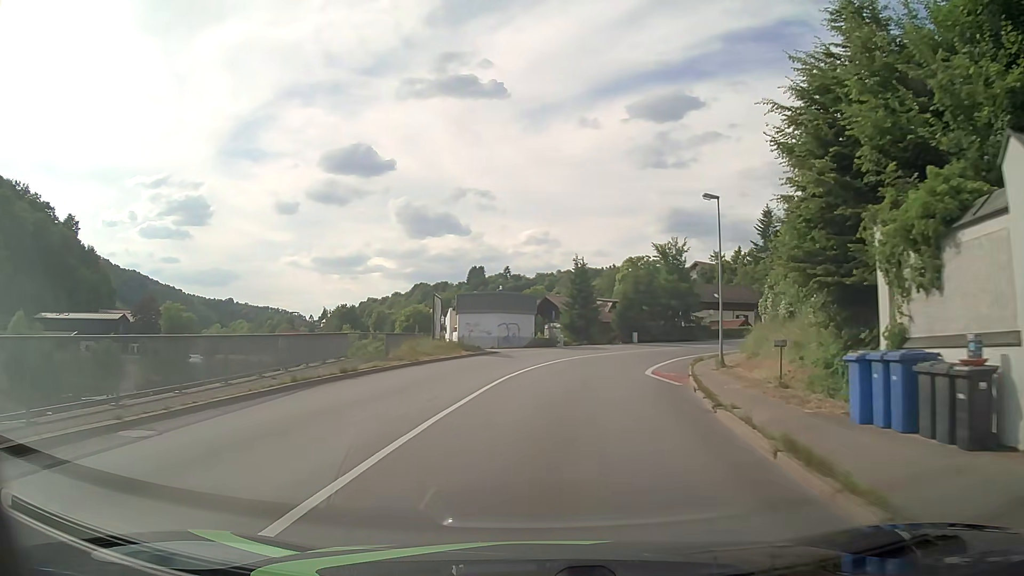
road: primary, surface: asphalt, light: Day
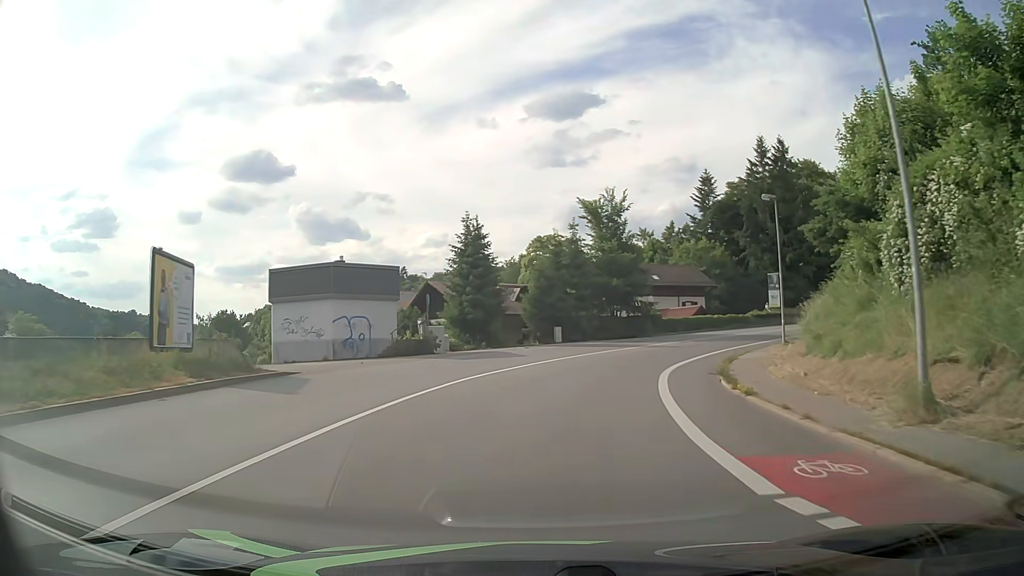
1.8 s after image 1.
(+1.9, +22.7) m; +9°
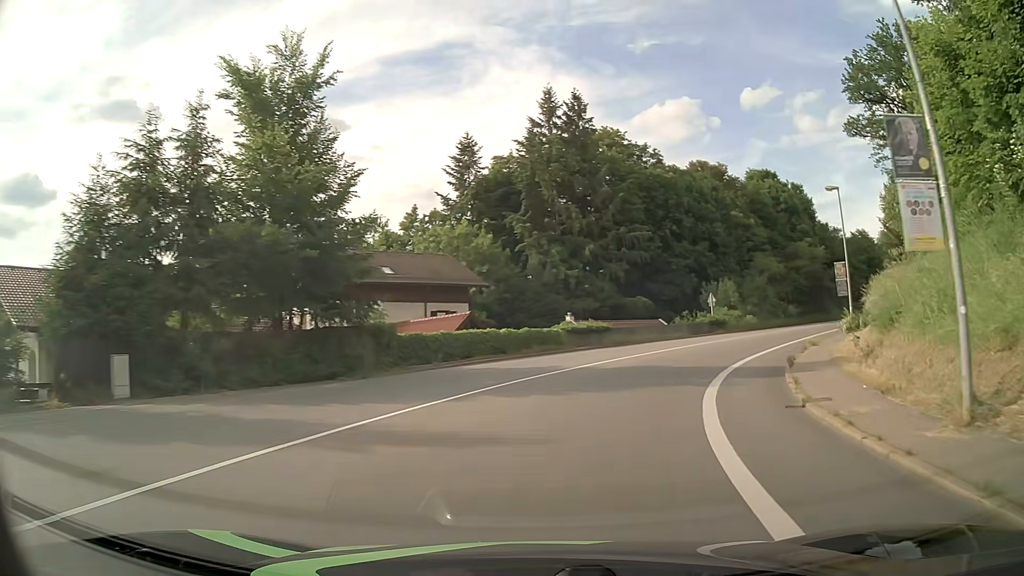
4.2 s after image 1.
(+4.8, +29.6) m; +22°
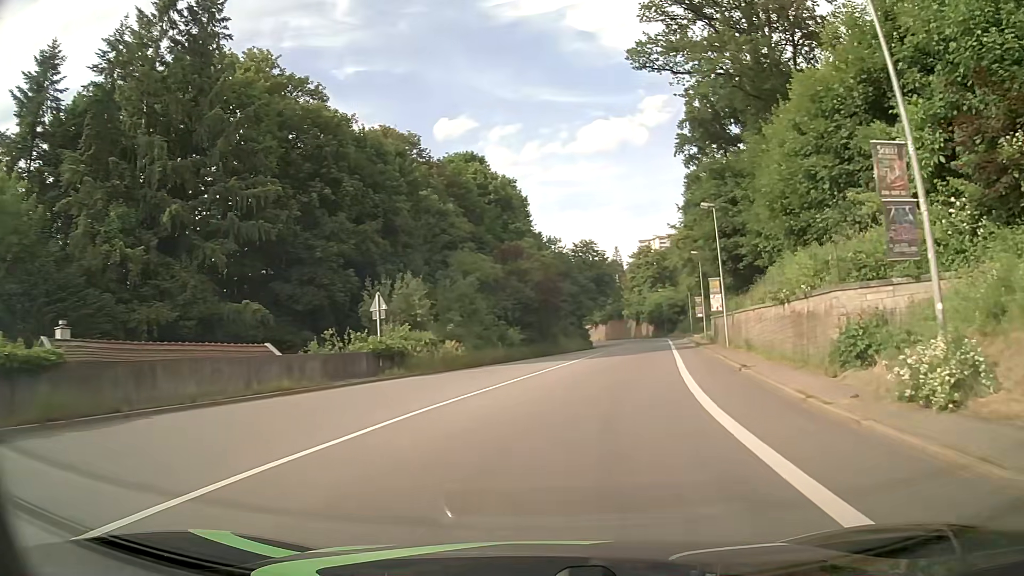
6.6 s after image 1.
(+7.2, +28.4) m; +27°
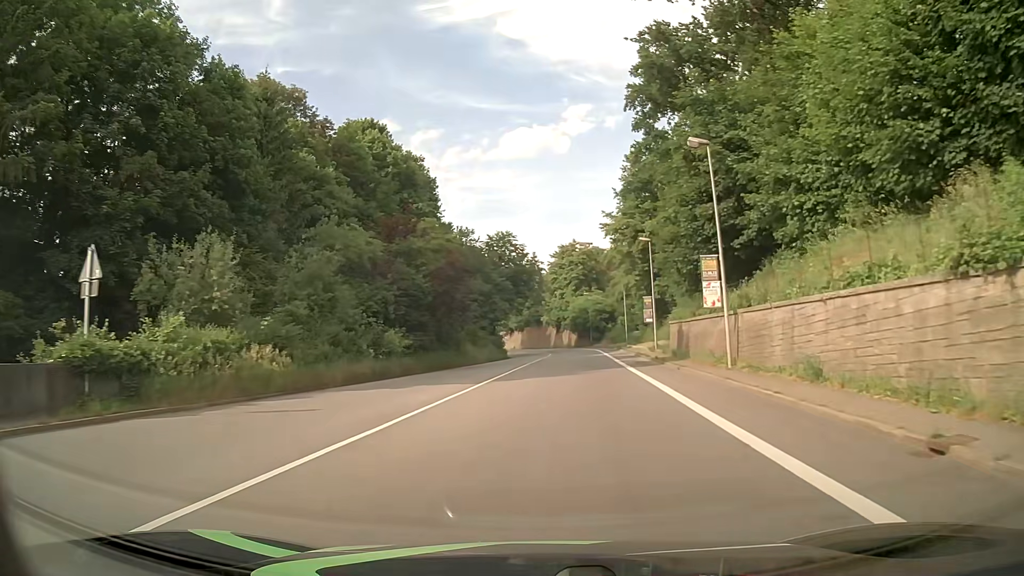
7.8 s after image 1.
(+1.1, +14.8) m; +7°
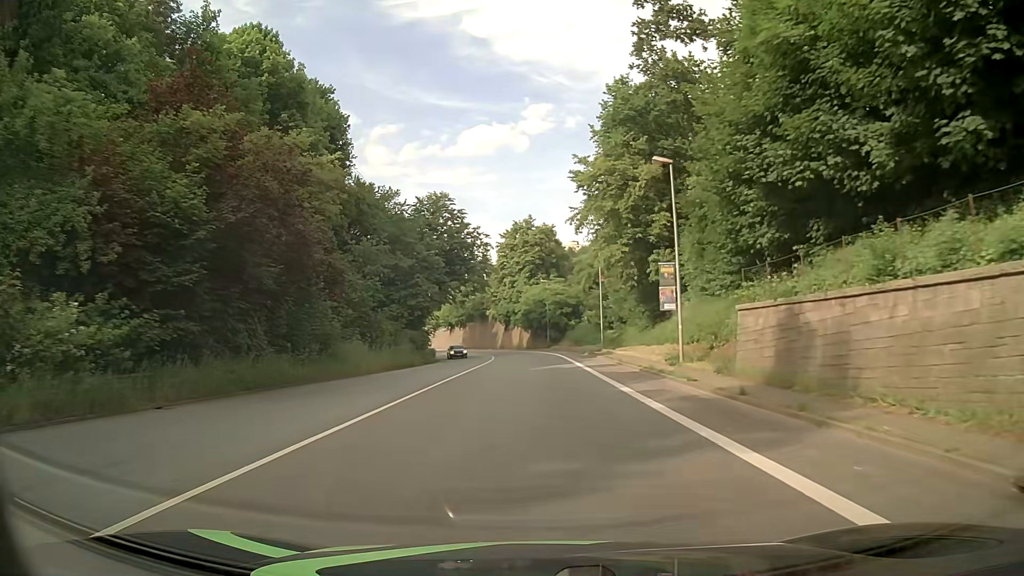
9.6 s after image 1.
(+1.2, +22.6) m; +4°
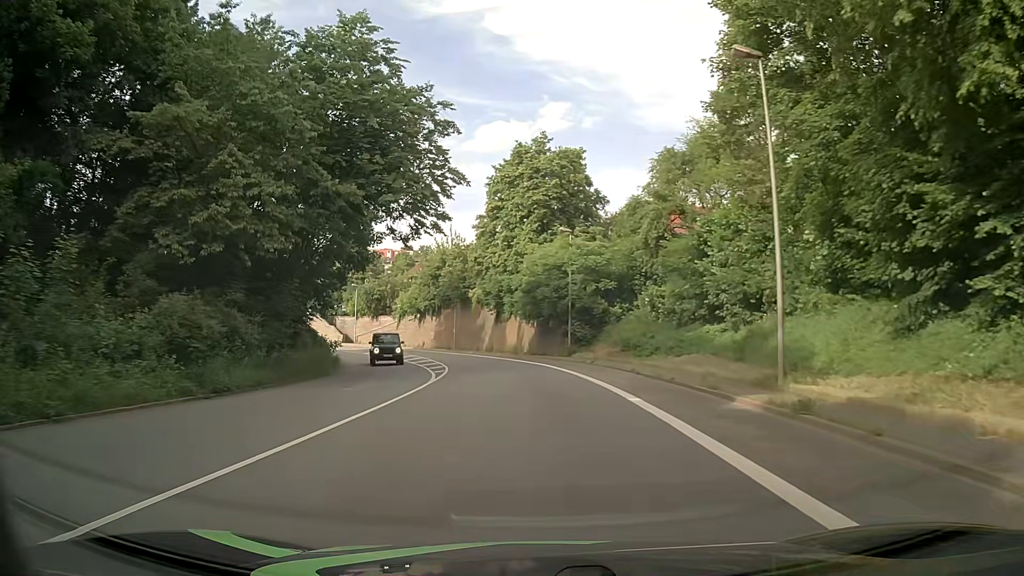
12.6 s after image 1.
(+0.2, +38.1) m; 0°
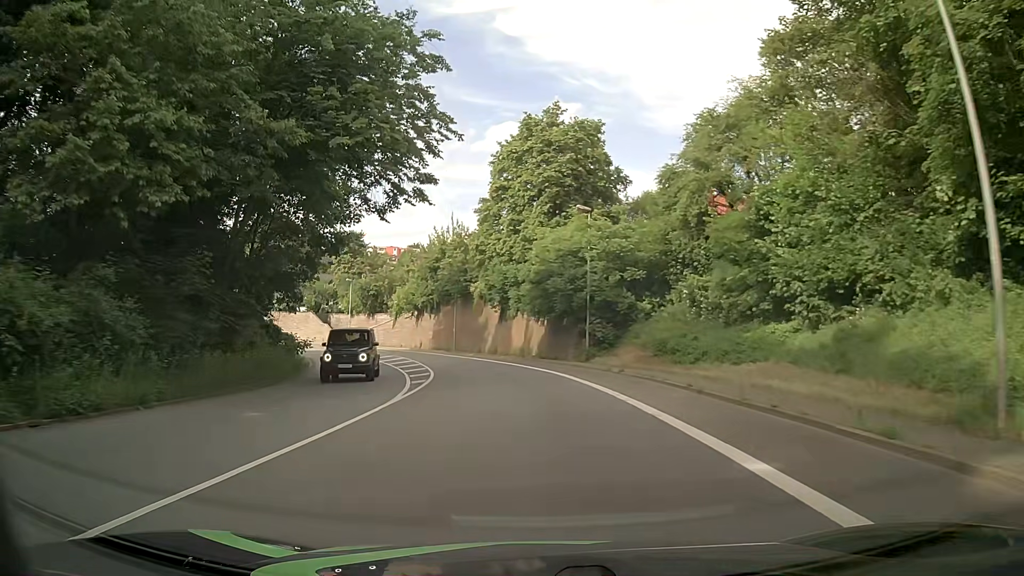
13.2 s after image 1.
(-0.1, +7.7) m; -1°
(0, +10) (-1, +20) (-2, +30) (-4, +40) (-7, +49) (-11, +58) (-16, +67) (-21, +75) (-28, +83) (-35, +90) m
